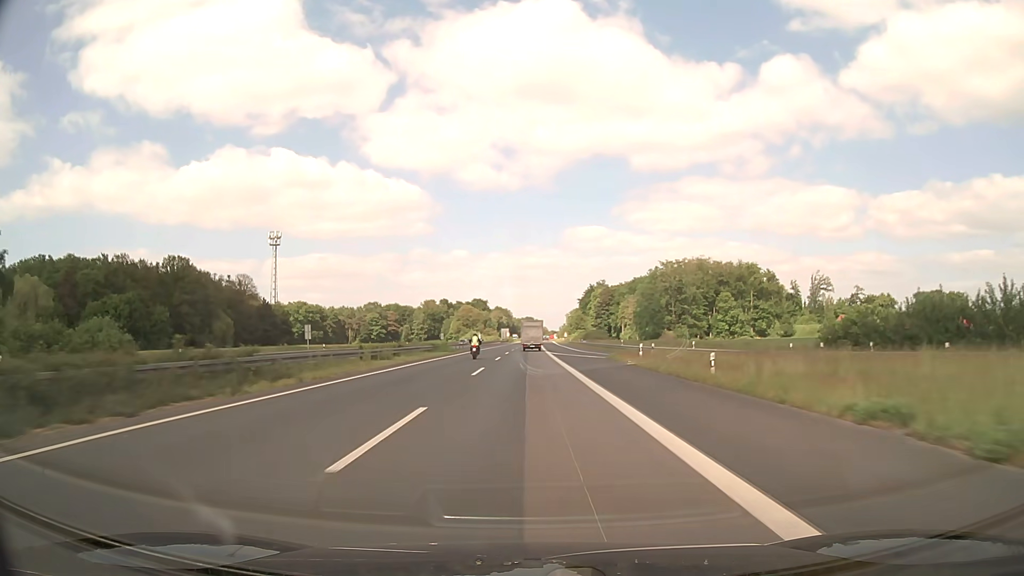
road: motorway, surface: asphalt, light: Day
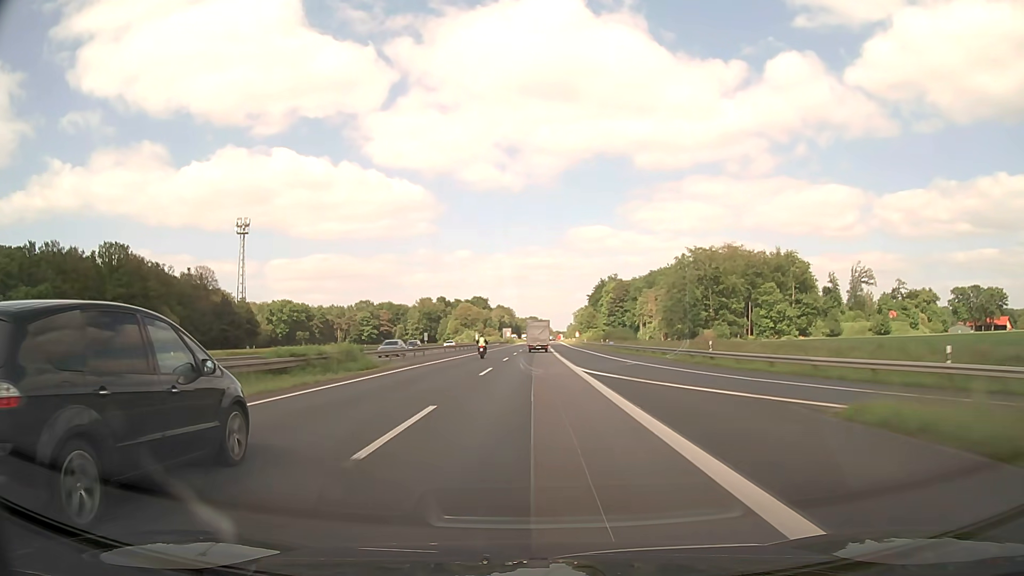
(0.0, +35.2) m; 0°
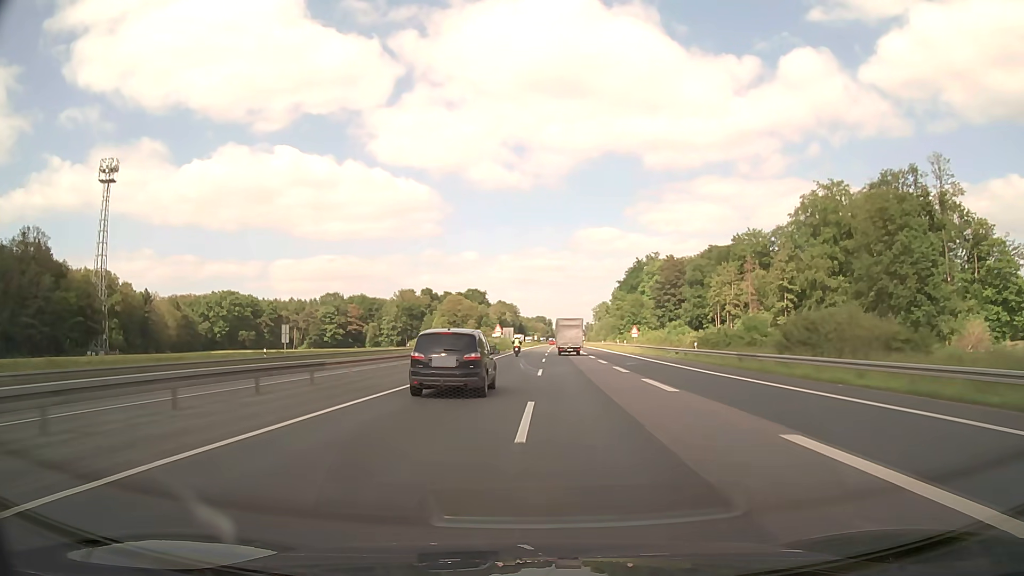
(-0.4, +88.8) m; -1°
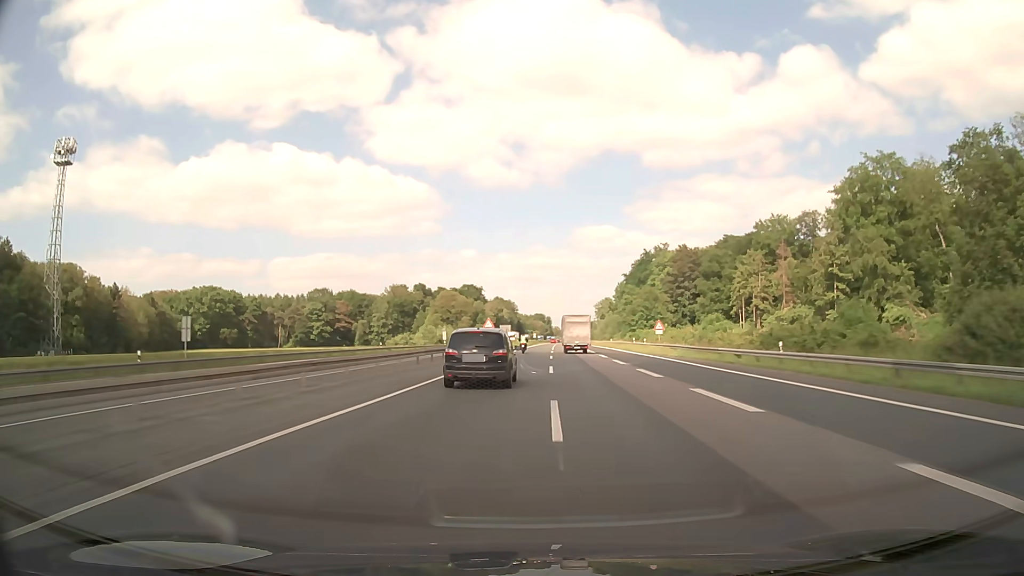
(0.0, +18.2) m; 0°
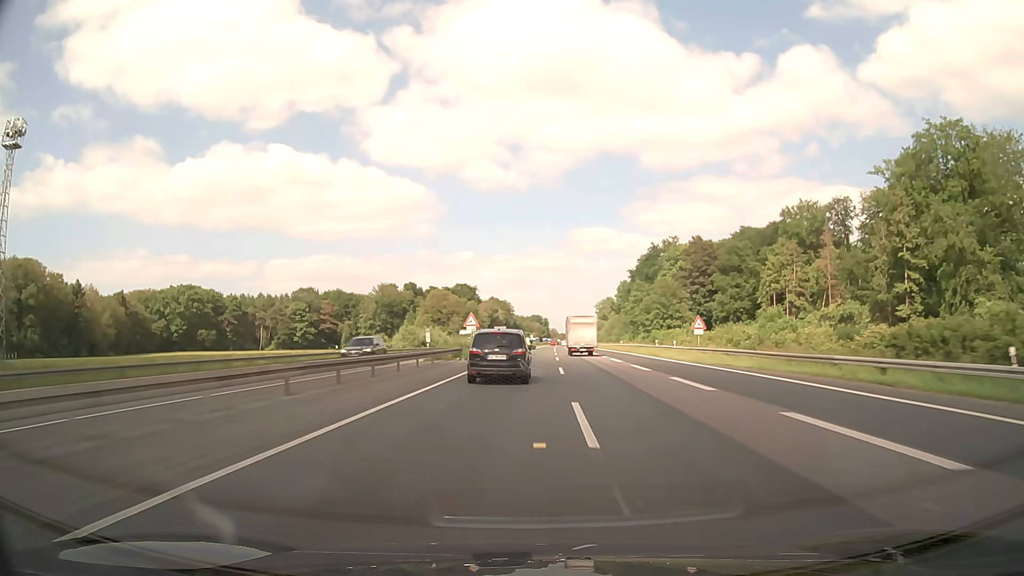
(0.0, +18.4) m; 0°
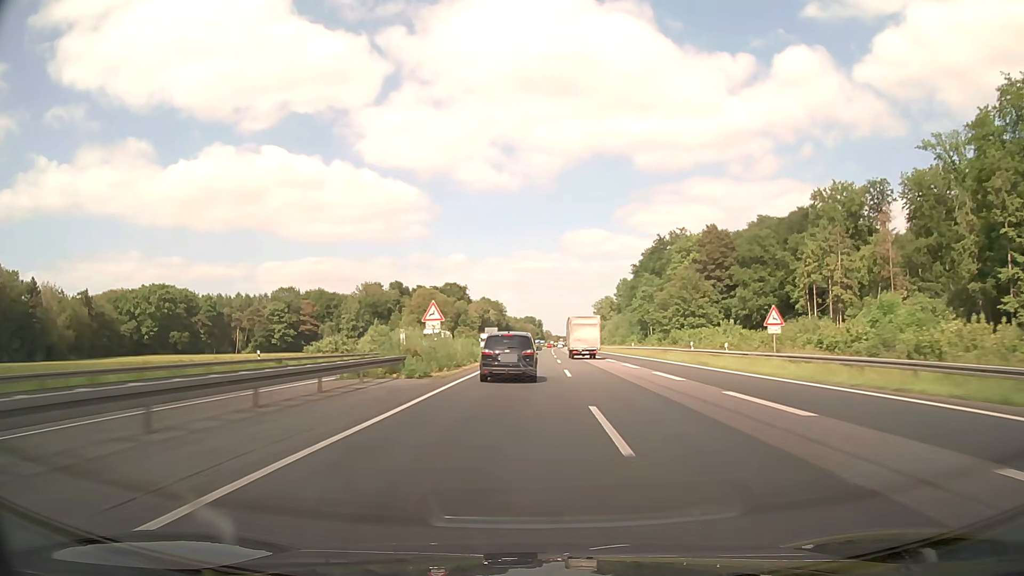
(+0.1, +18.6) m; +1°
